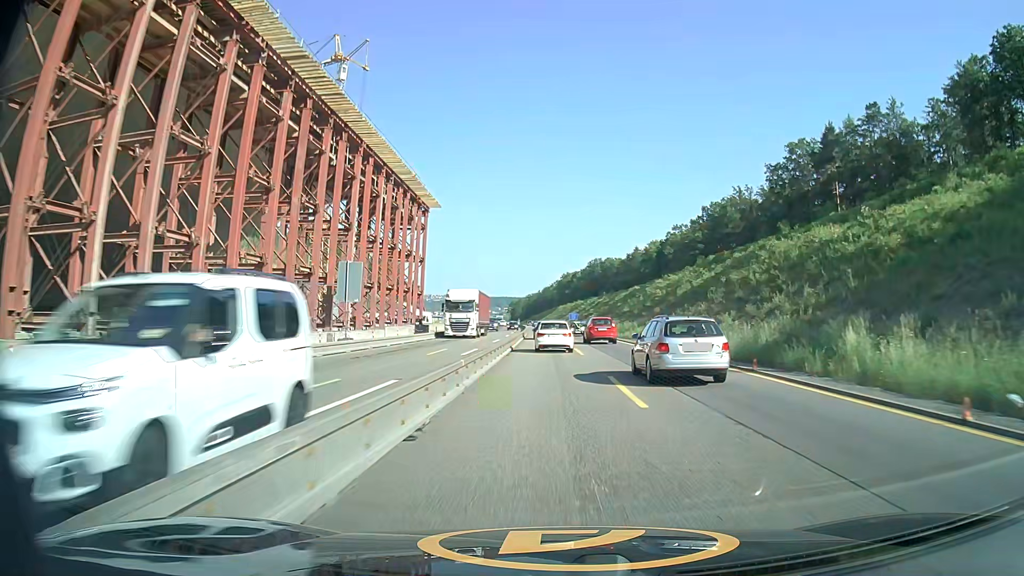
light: Day
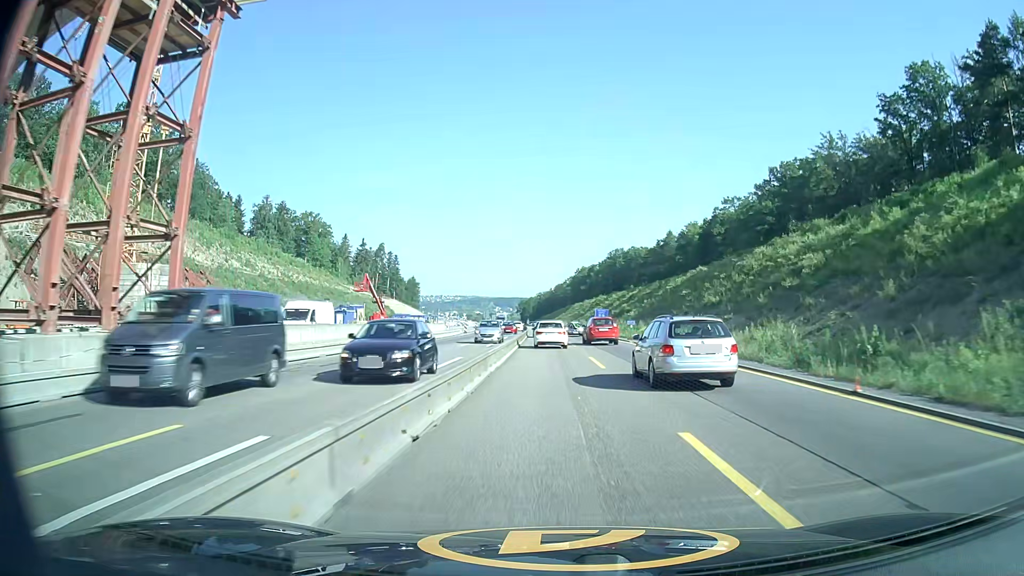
(-0.6, +44.2) m; -1°
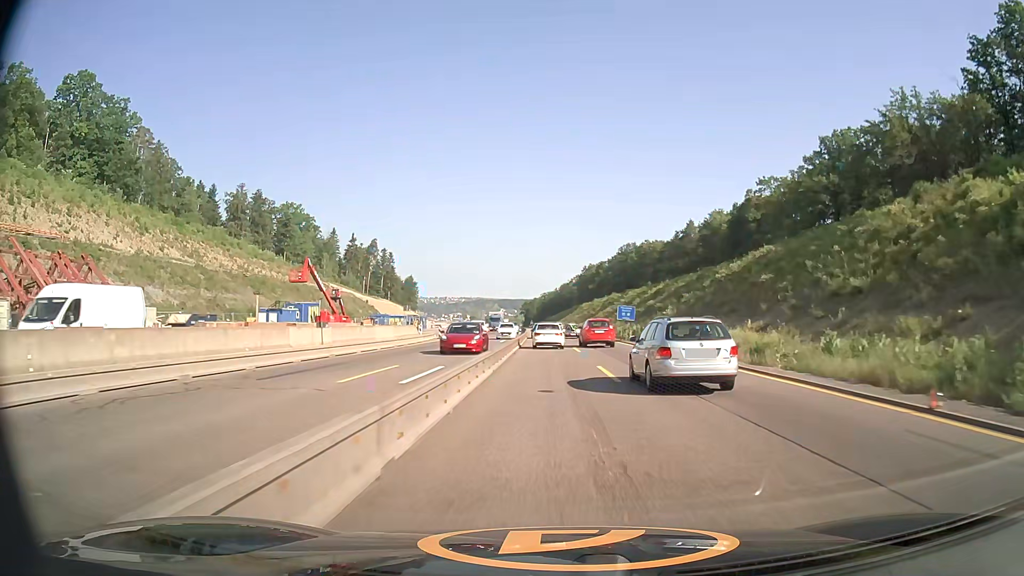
(-0.1, +22.8) m; 0°
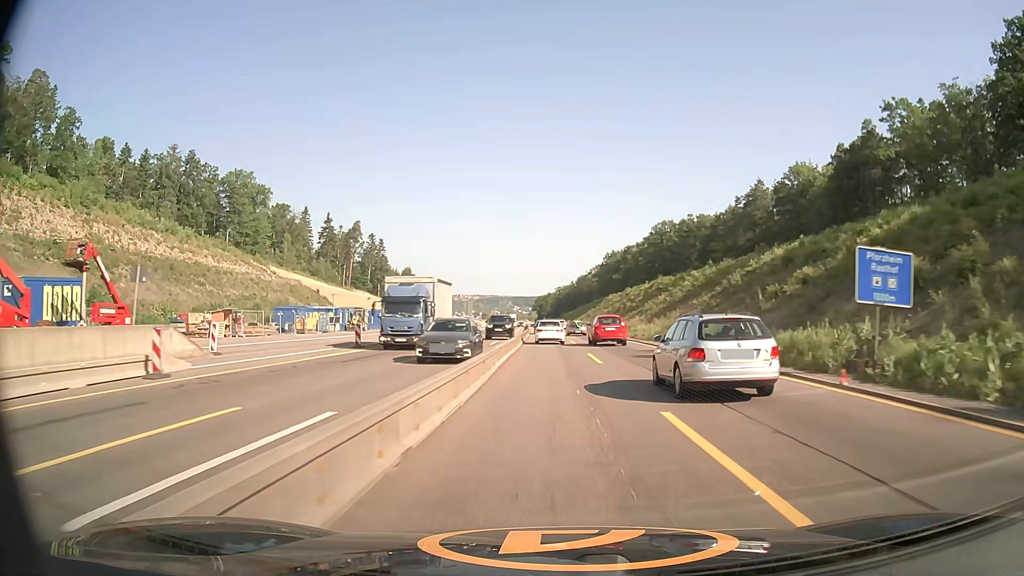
(-0.5, +47.7) m; -1°
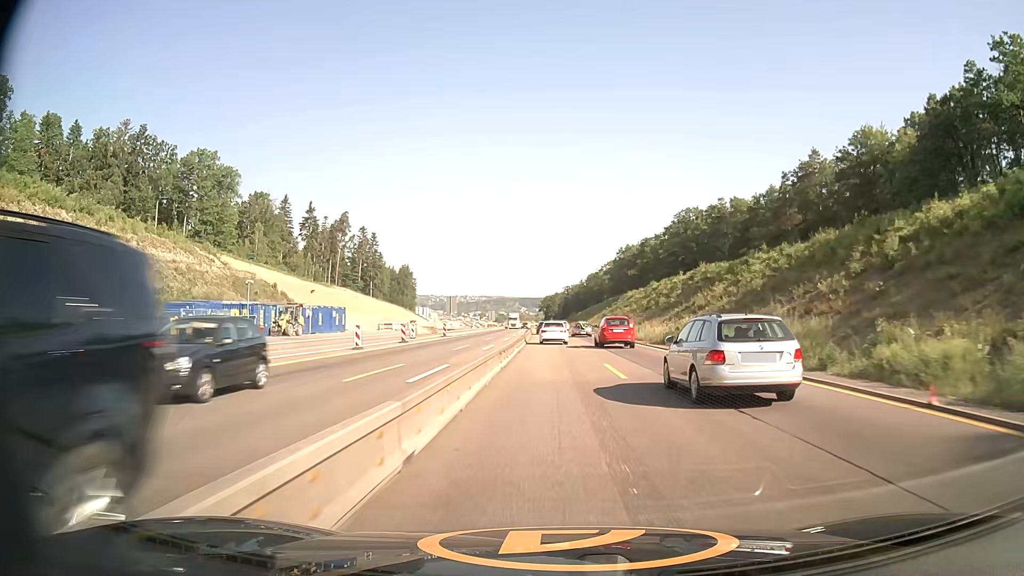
(-0.1, +24.3) m; -1°
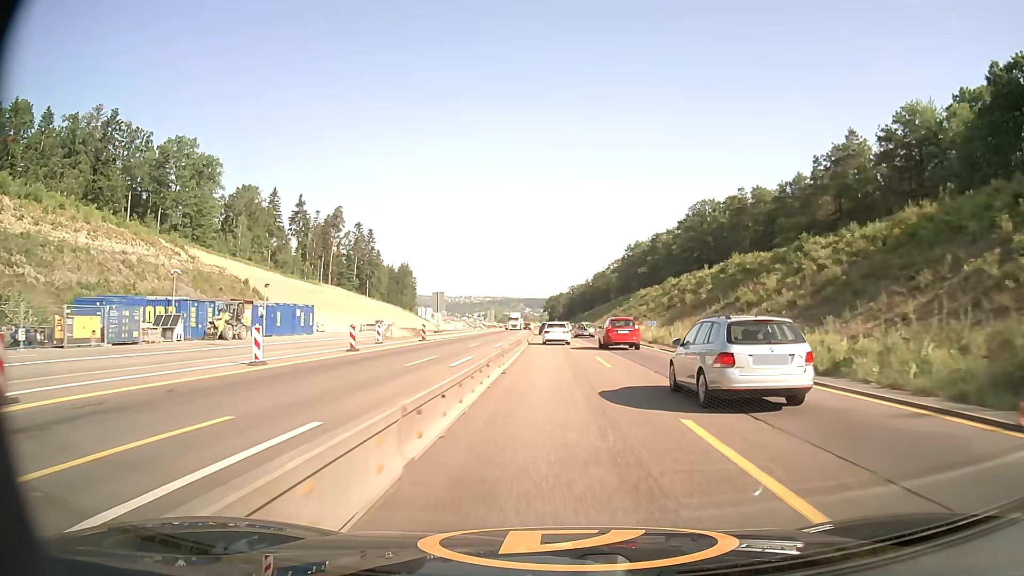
(0.0, +12.3) m; 0°
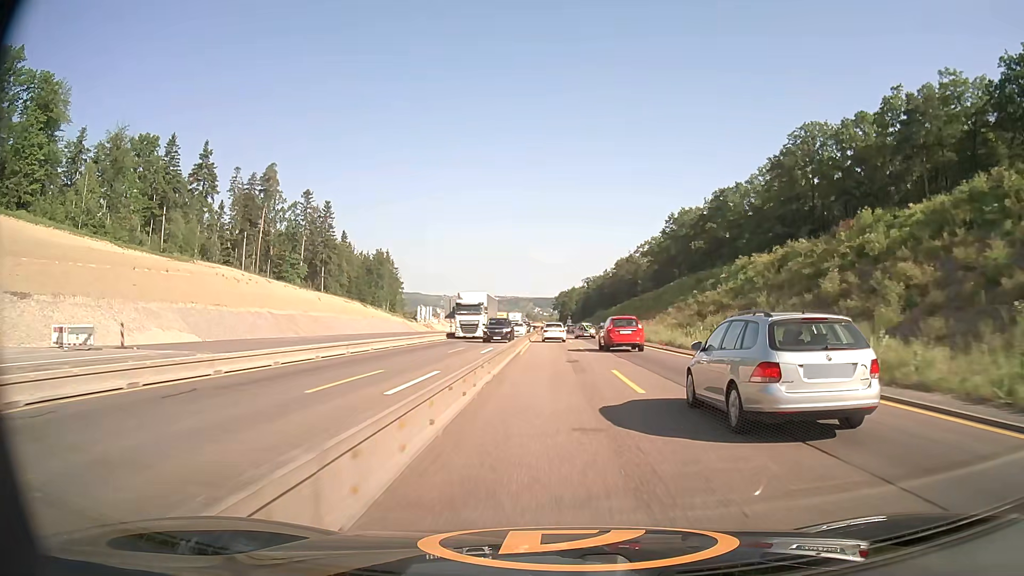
(-0.6, +62.2) m; -1°
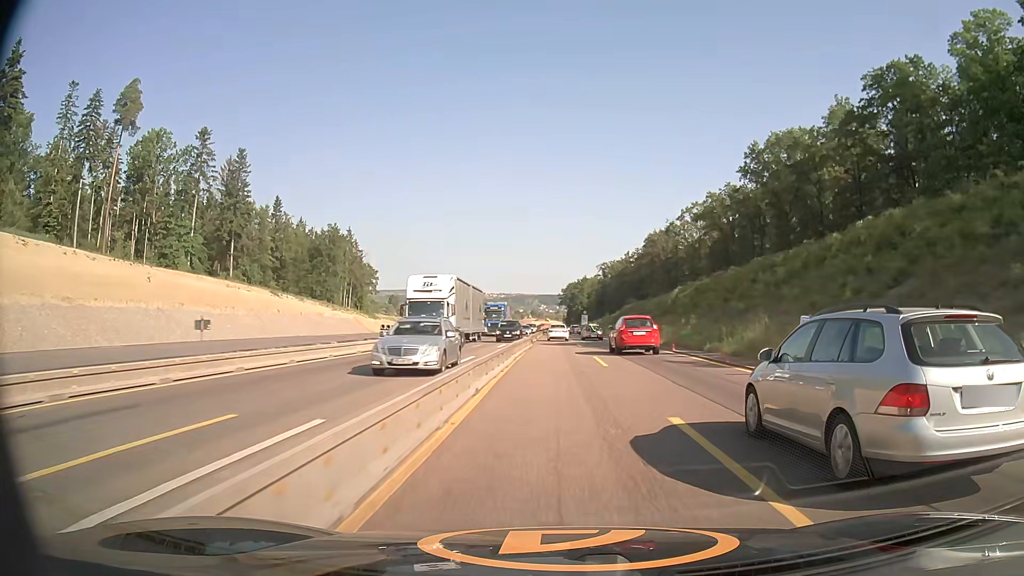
(-0.3, +63.3) m; -1°
(0, +10) (0, +20) (0, +30) (0, +40) (0, +50) (0, +60) (0, +70) (0, +80) (0, +90) (0, +100) m
